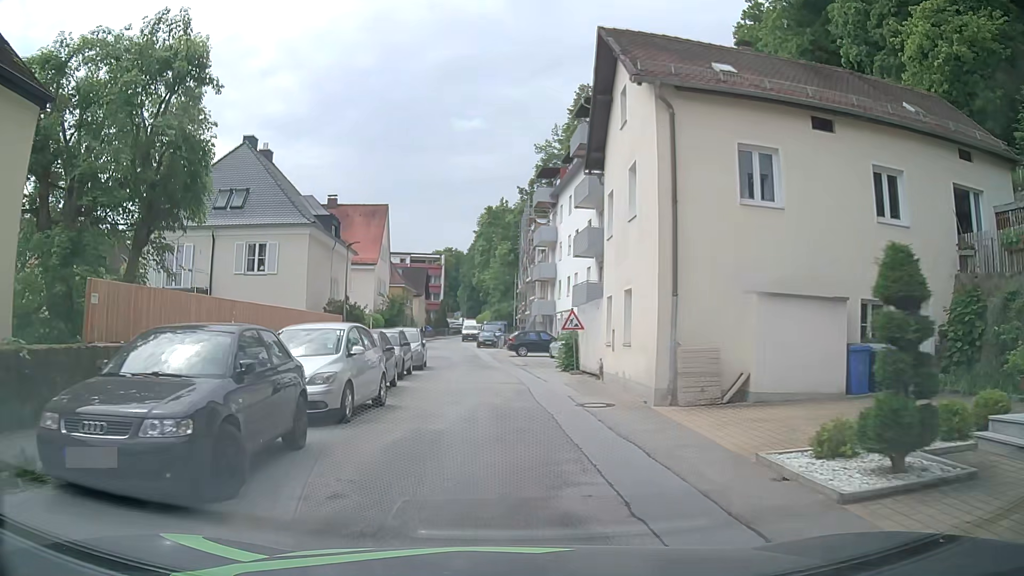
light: Day
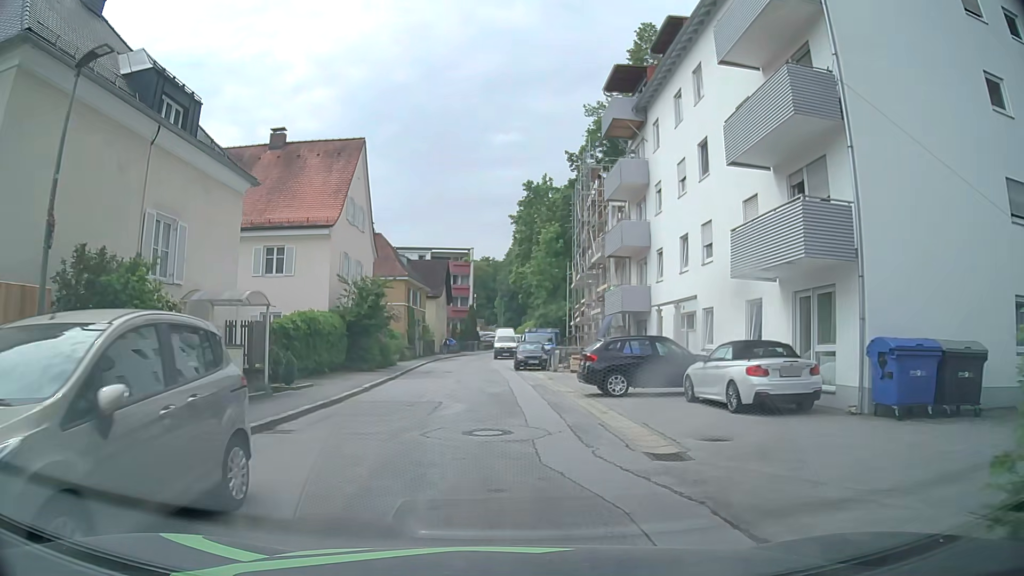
(-0.3, +22.7) m; -2°
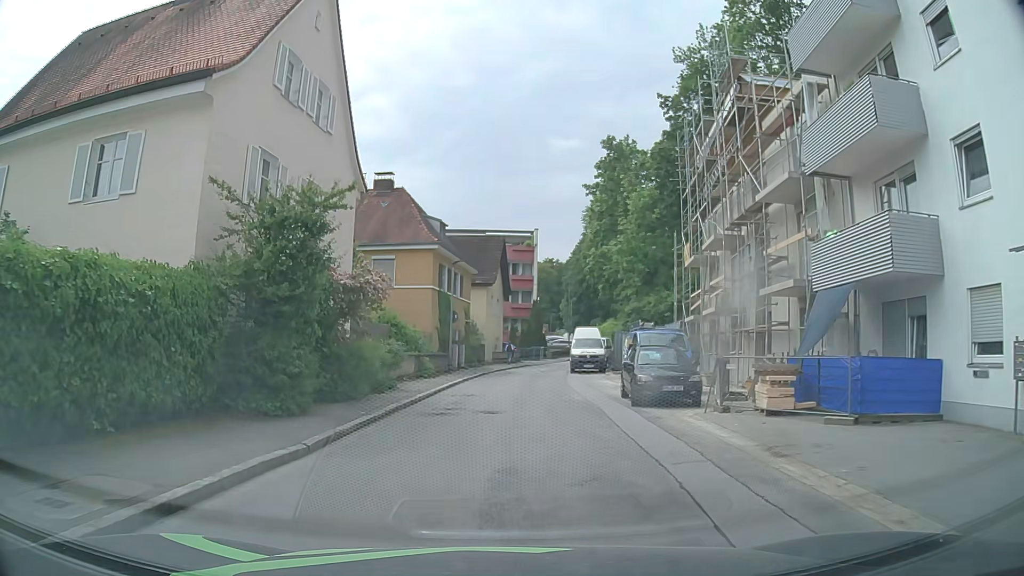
(-1.1, +17.8) m; -6°
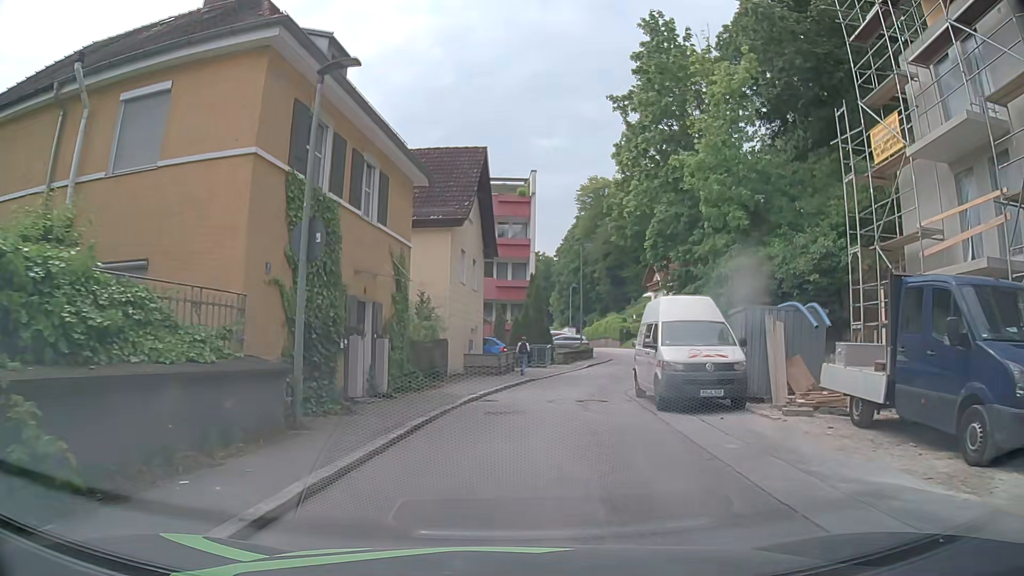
(+0.2, +22.2) m; +1°
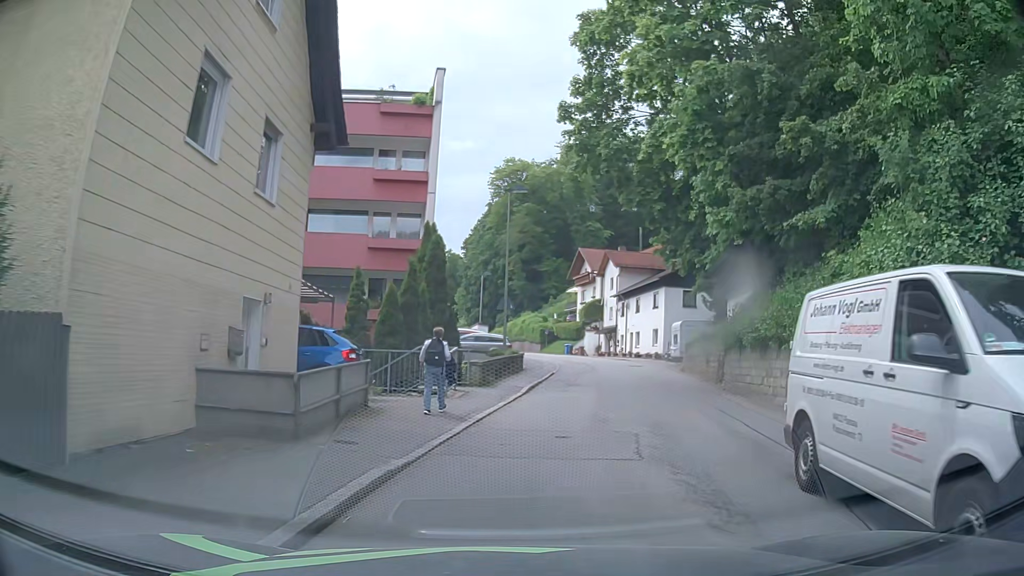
(+1.0, +17.7) m; +9°
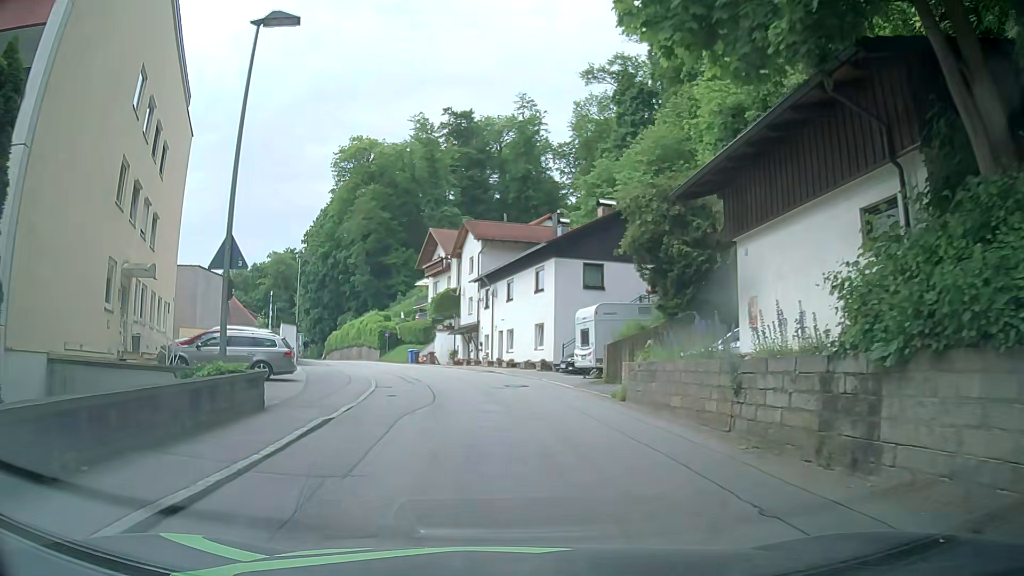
(+2.2, +17.3) m; +12°
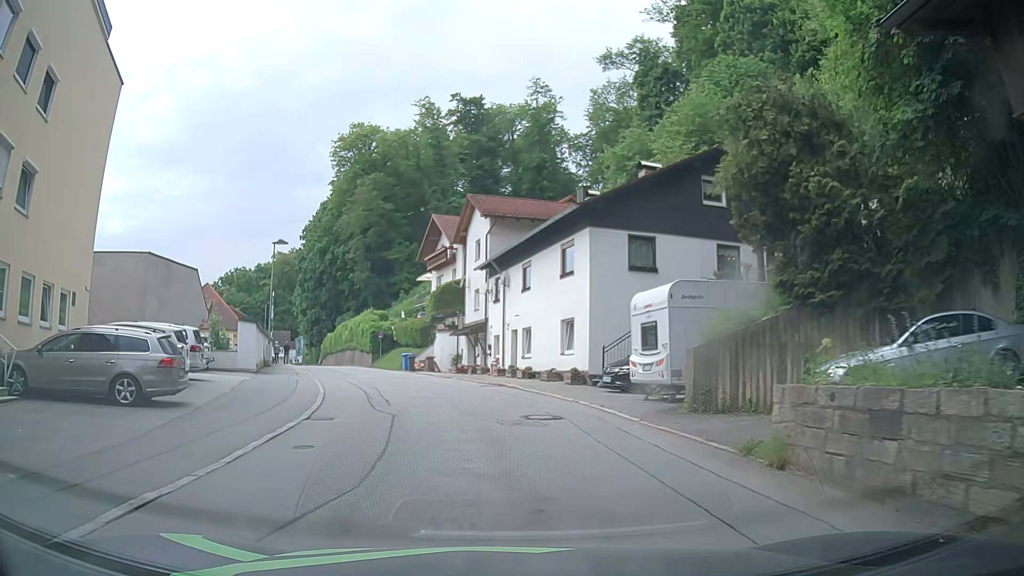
(-0.3, +8.7) m; -3°
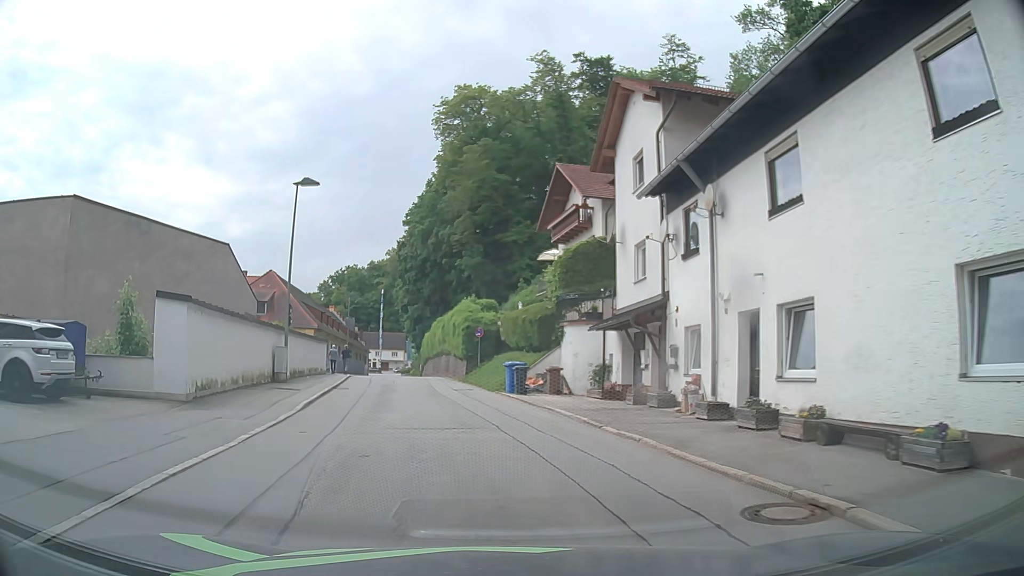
(-0.8, +17.5) m; -9°
(-1, +10) (-2, +20) (-4, +30) (-5, +40) (-7, +49) (-9, +59) (-10, +69) (-12, +79) (-14, +89) (-15, +99) m
